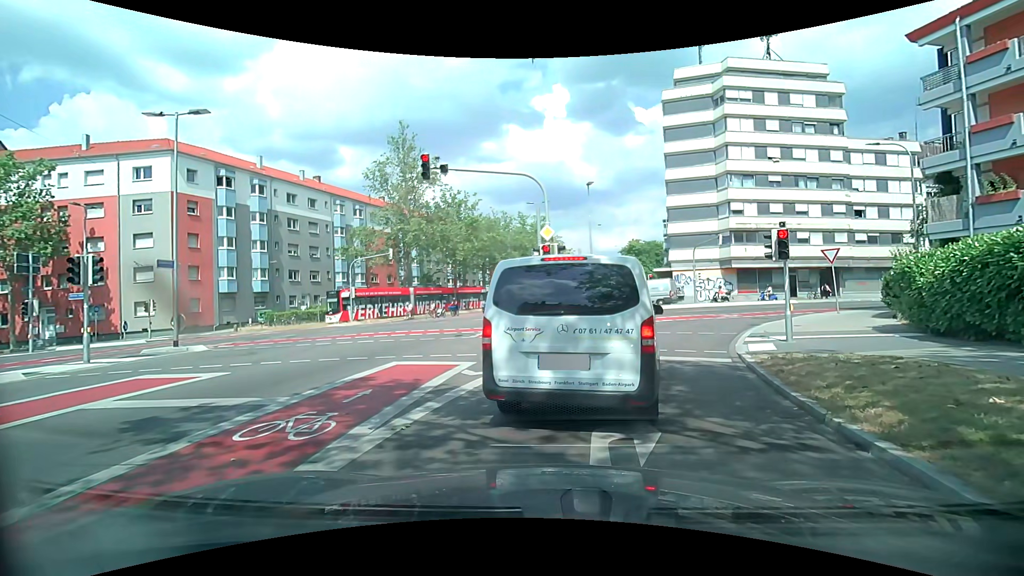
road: secondary_link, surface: asphalt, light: Day
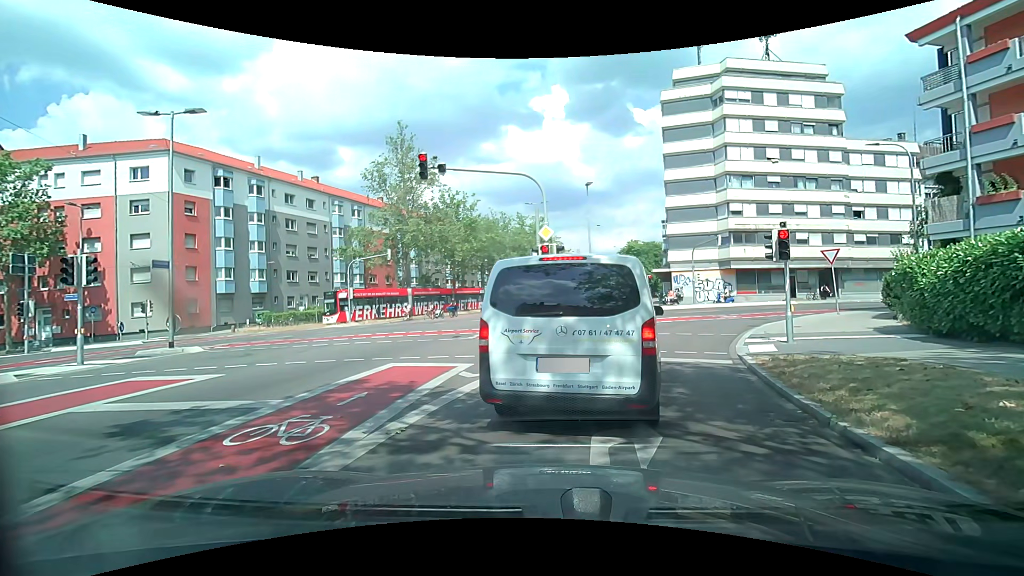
(0.0, +0.2) m; 0°
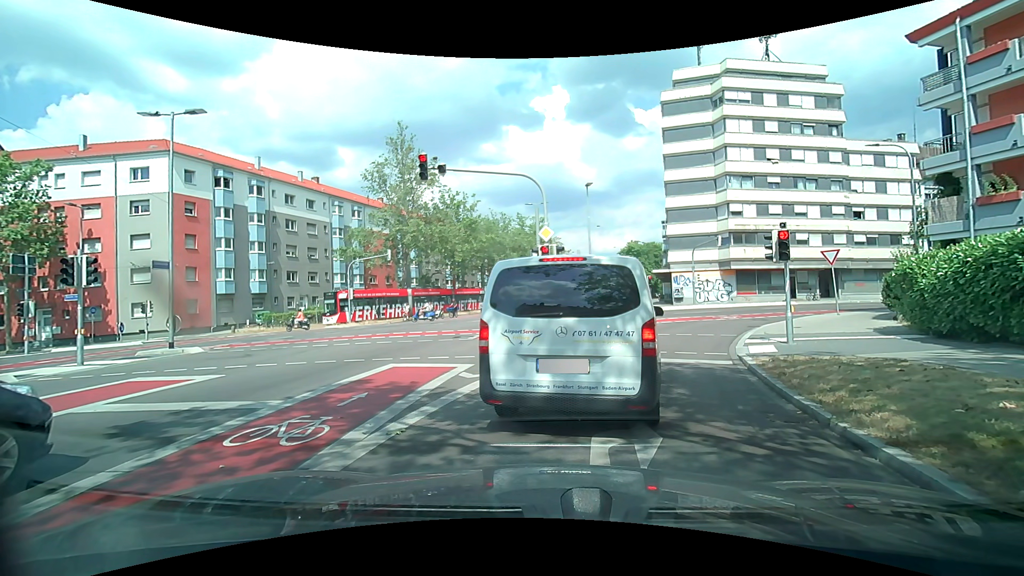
(0.0, +0.1) m; 0°
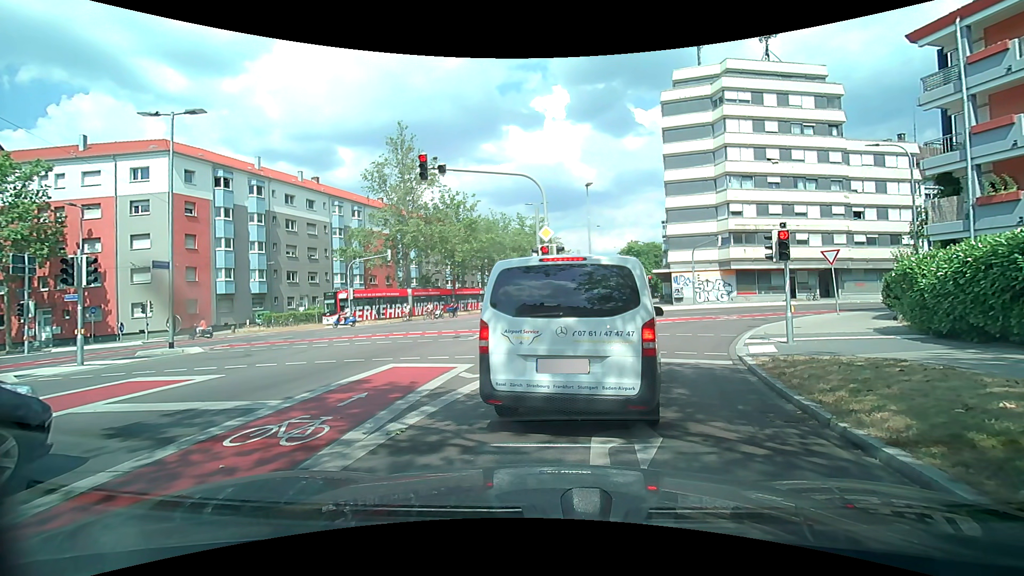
(0.0, 0.0) m; 0°
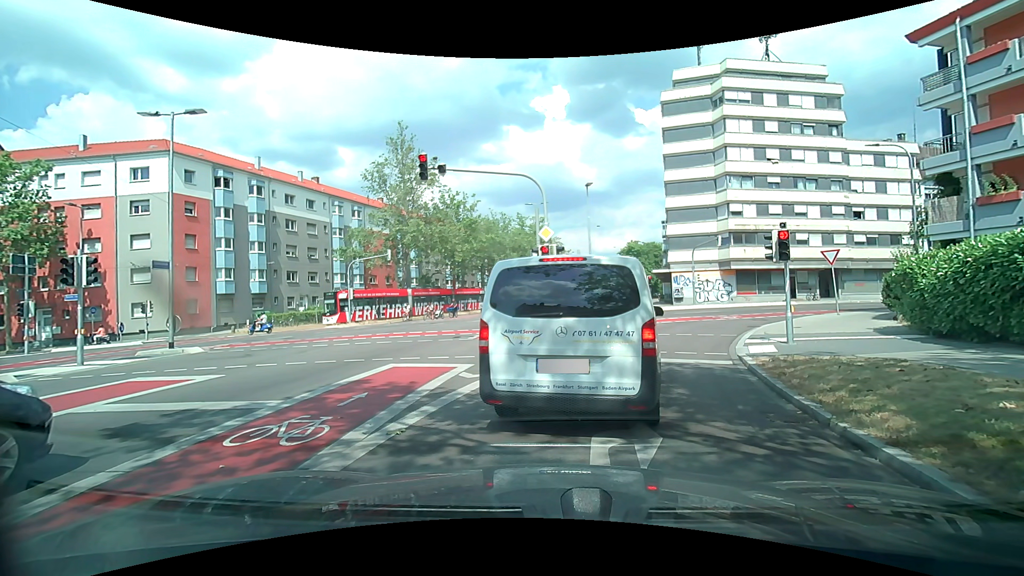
(0.0, 0.0) m; 0°
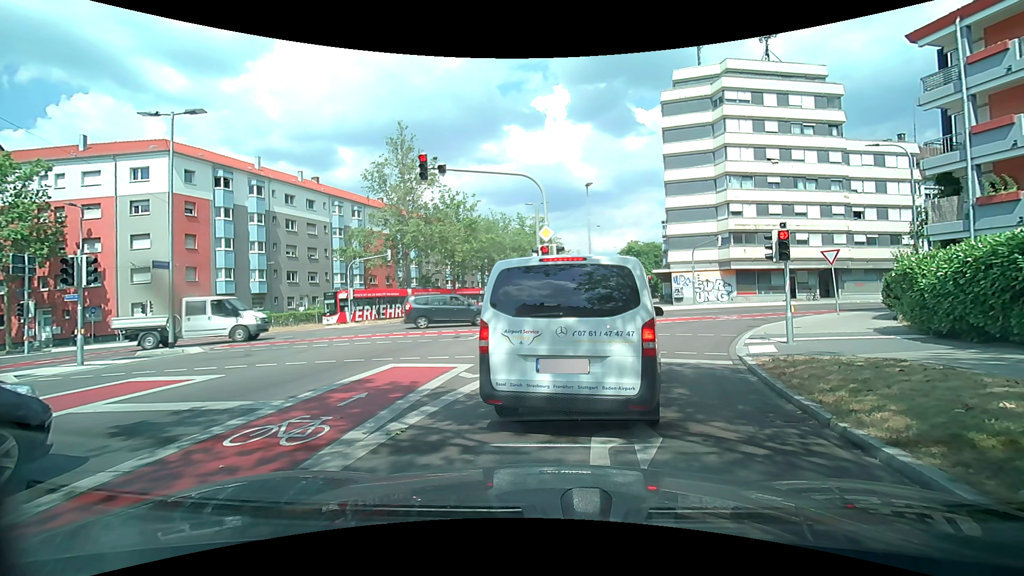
(0.0, 0.0) m; 0°
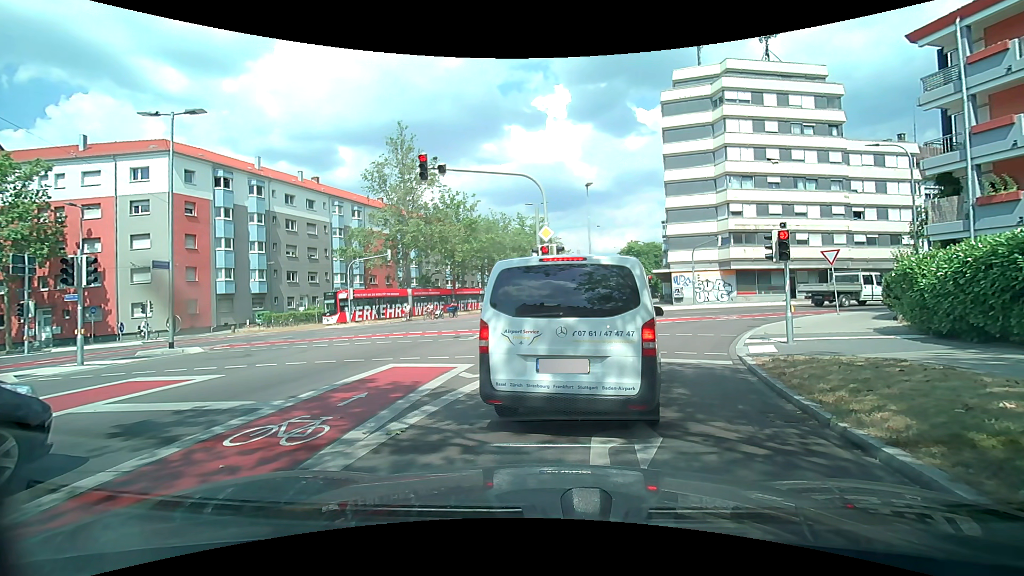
(0.0, 0.0) m; 0°
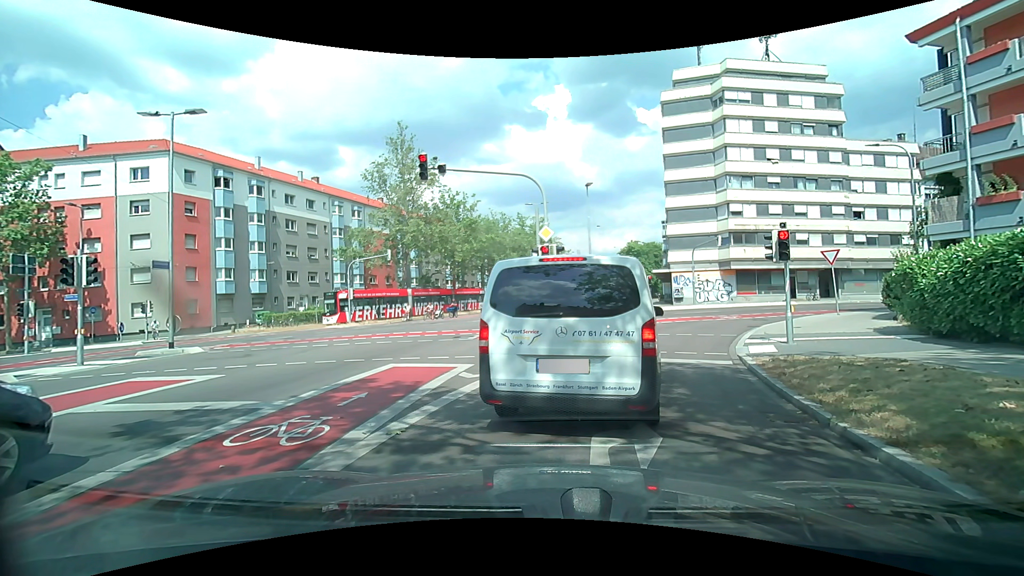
(0.0, 0.0) m; 0°
(+2, +10) (+6, +19) (+11, +27) (+20, +32) (+30, +35) (+39, +38) (+49, +40) (+59, +43) (+68, +46) (+78, +49) m
